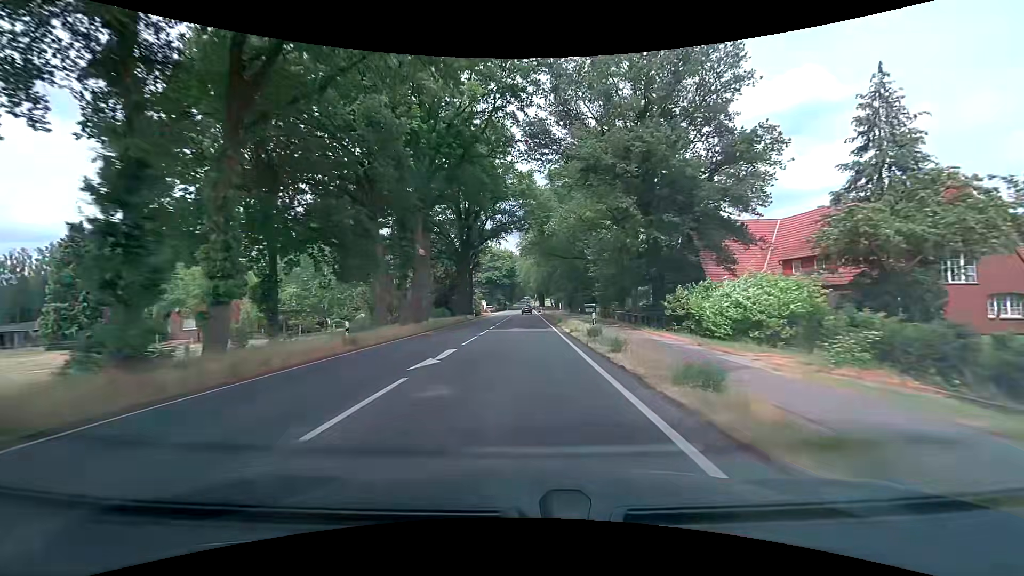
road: primary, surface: asphalt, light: Day
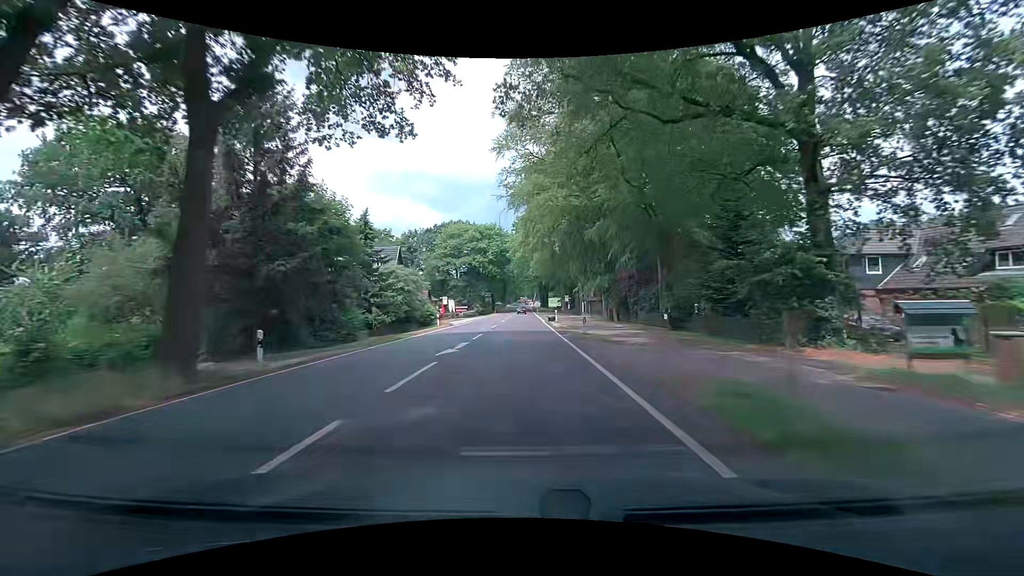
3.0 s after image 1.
(0.0, +53.7) m; 0°
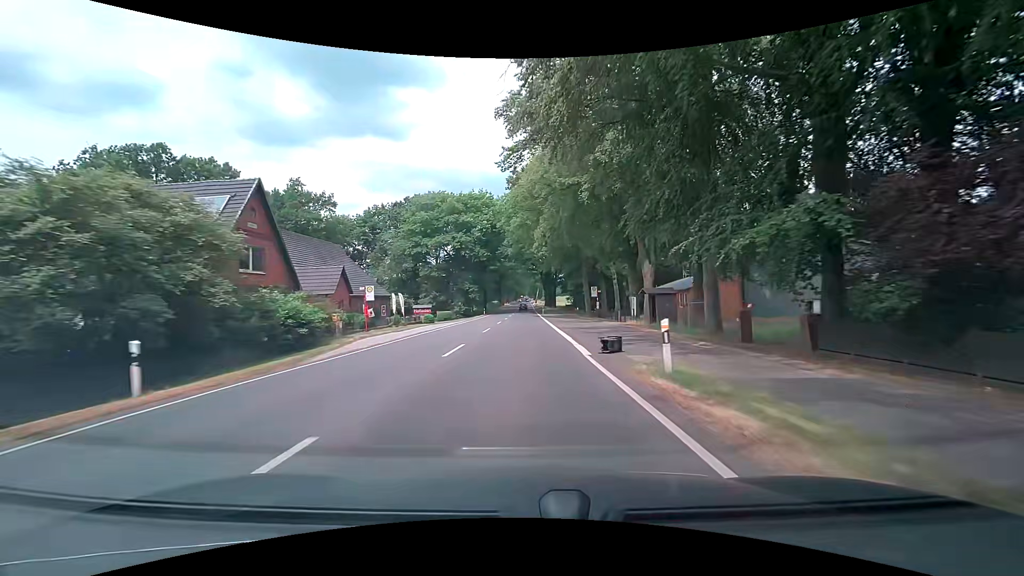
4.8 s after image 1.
(-0.1, +32.2) m; -1°
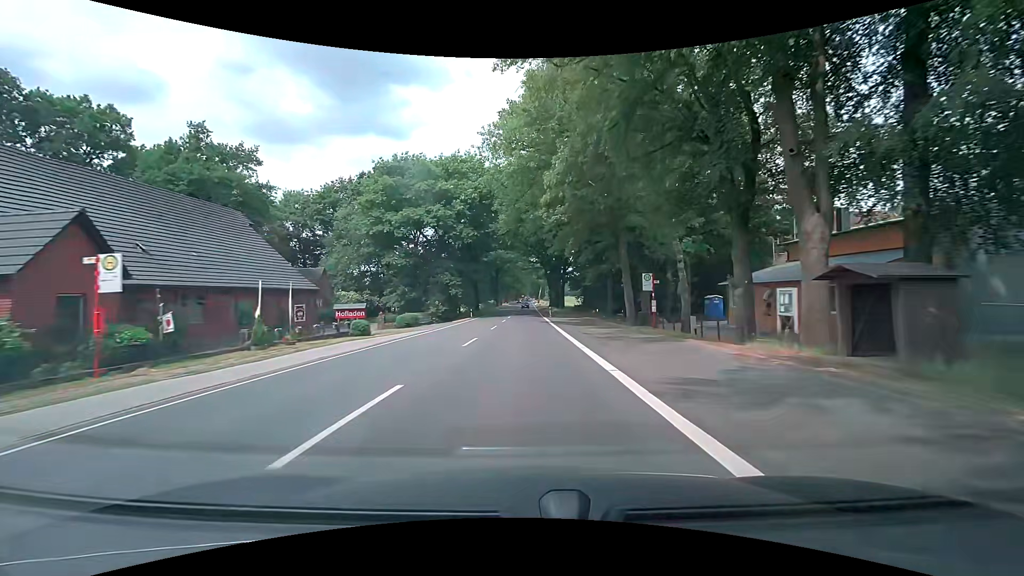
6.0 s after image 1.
(+0.2, +21.5) m; 0°
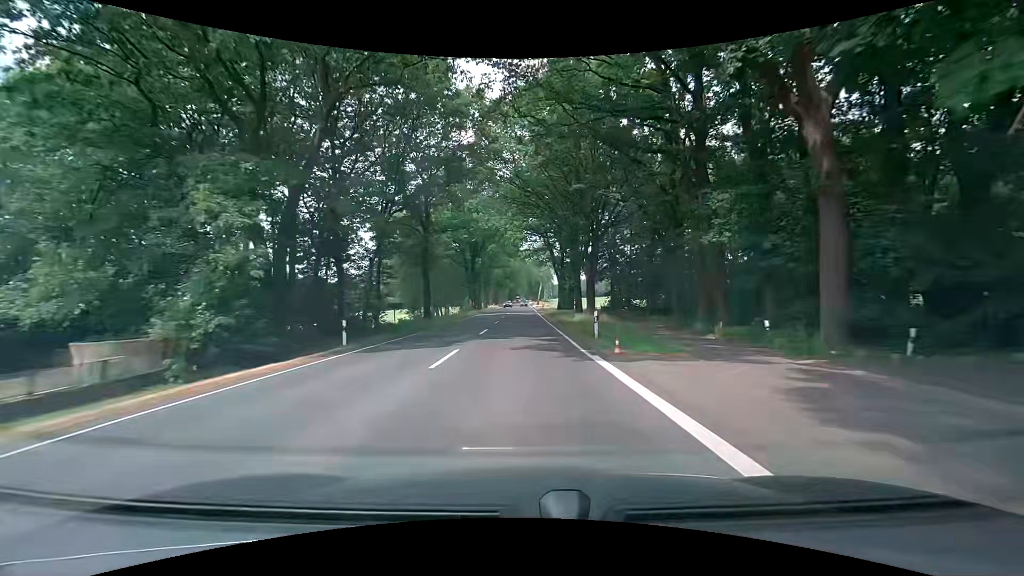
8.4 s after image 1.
(+0.1, +43.0) m; 0°
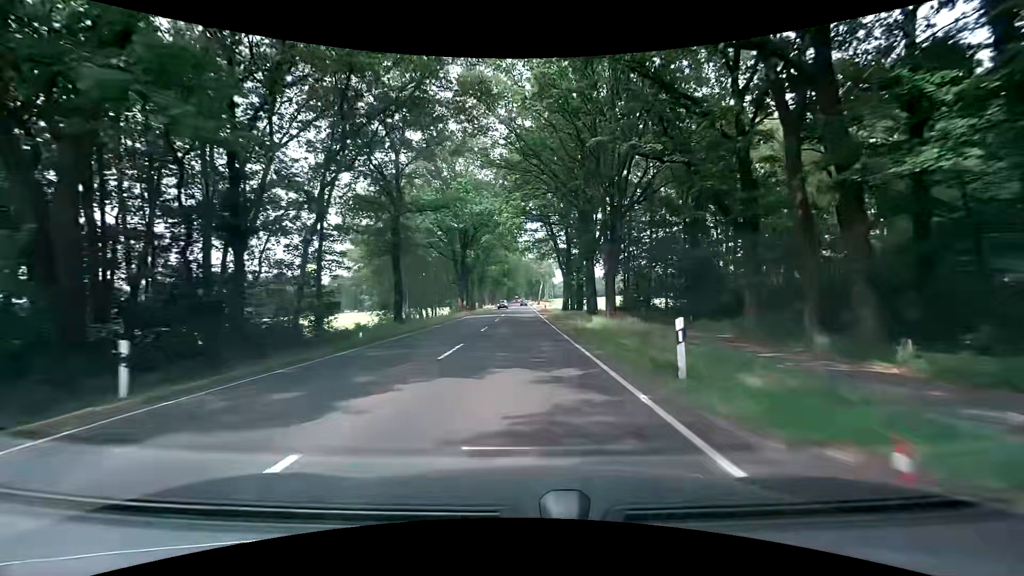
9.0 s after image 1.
(+0.1, +10.7) m; +2°
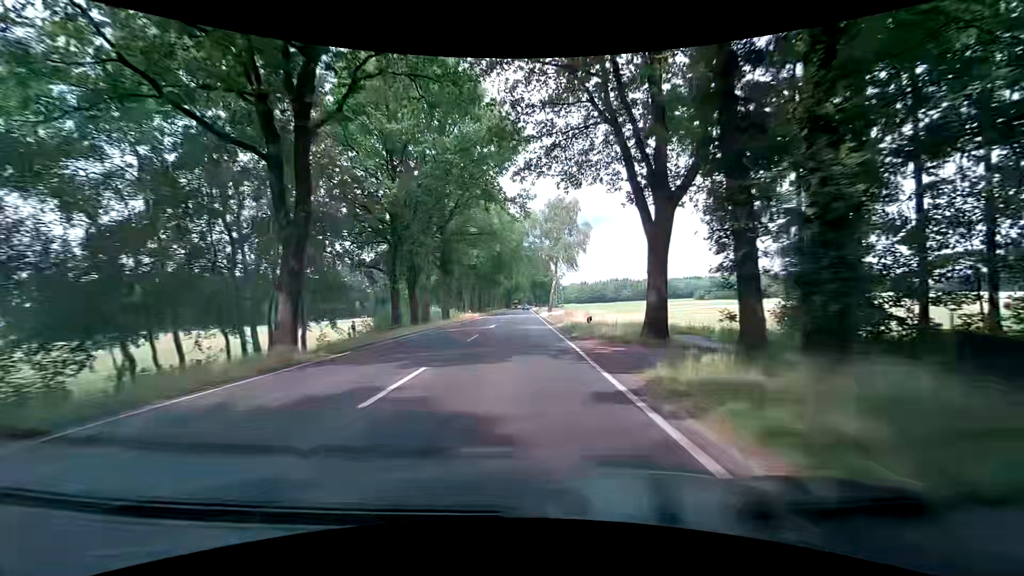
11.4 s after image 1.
(-1.0, +42.8) m; -2°
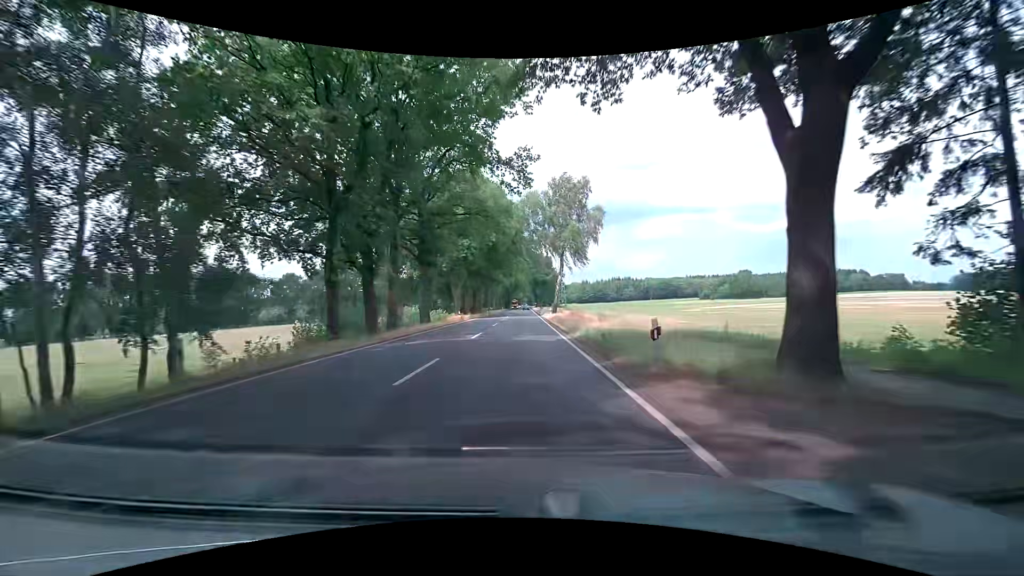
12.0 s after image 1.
(+0.1, +10.7) m; 0°
(0, +10) (0, +20) (0, +30) (0, +40) (0, +50) (+1, +60) (+1, +70) (+1, +80) (+1, +90) (+1, +100) m
